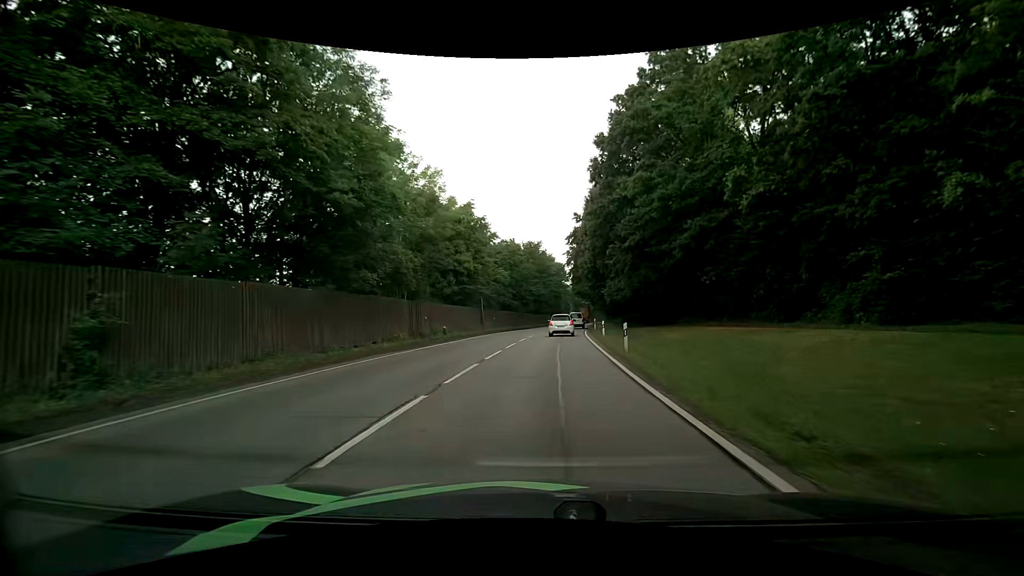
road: primary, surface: asphalt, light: Day
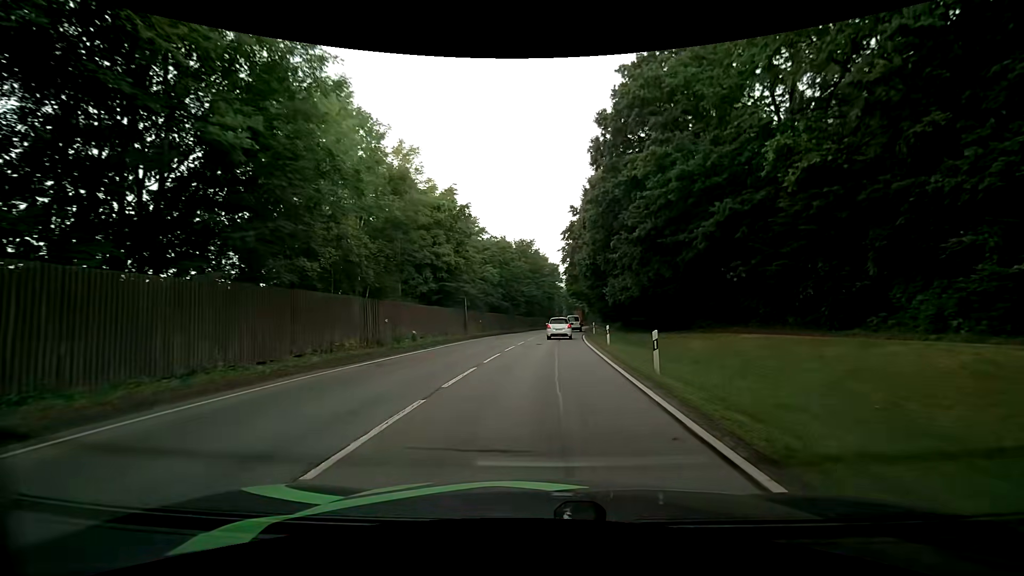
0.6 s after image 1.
(0.0, +5.7) m; +1°
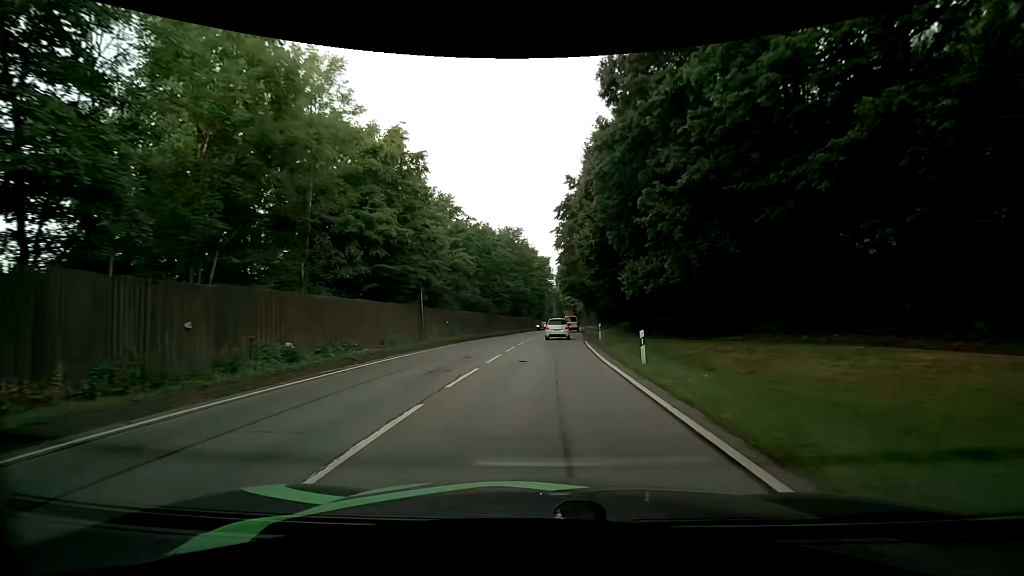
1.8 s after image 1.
(0.0, +11.4) m; +1°
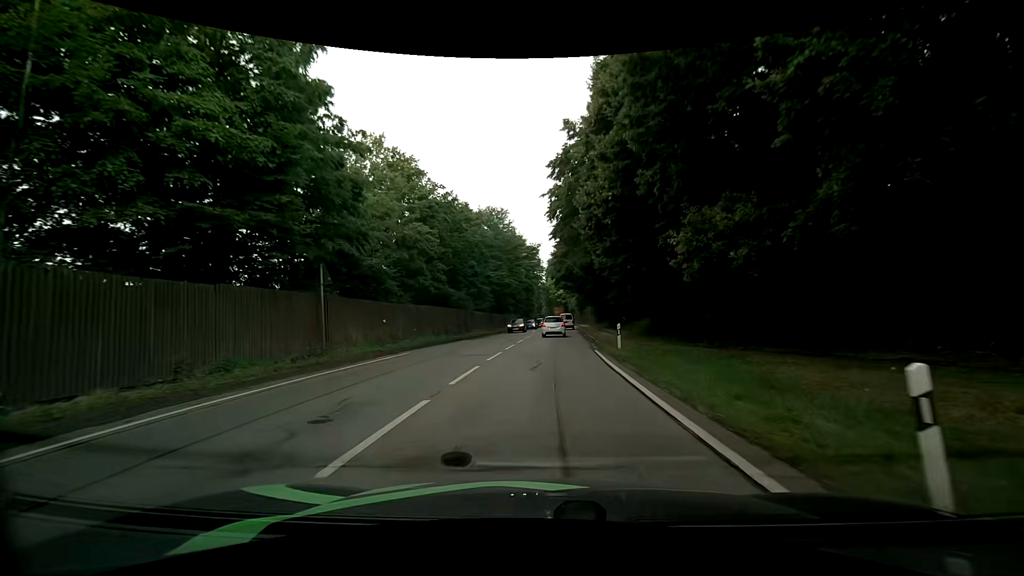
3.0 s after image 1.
(+0.1, +11.5) m; +2°
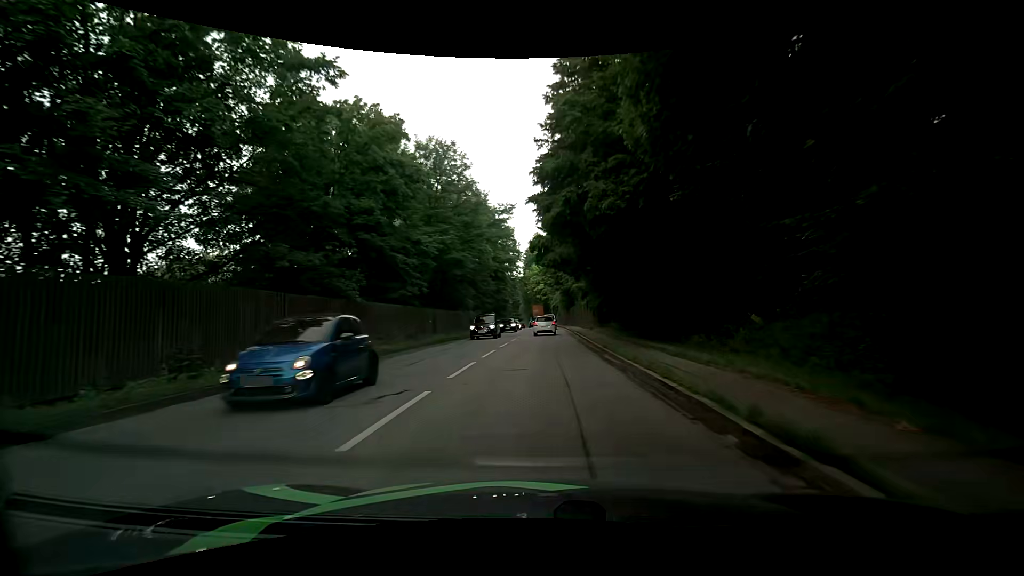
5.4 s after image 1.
(0.0, +23.2) m; +1°
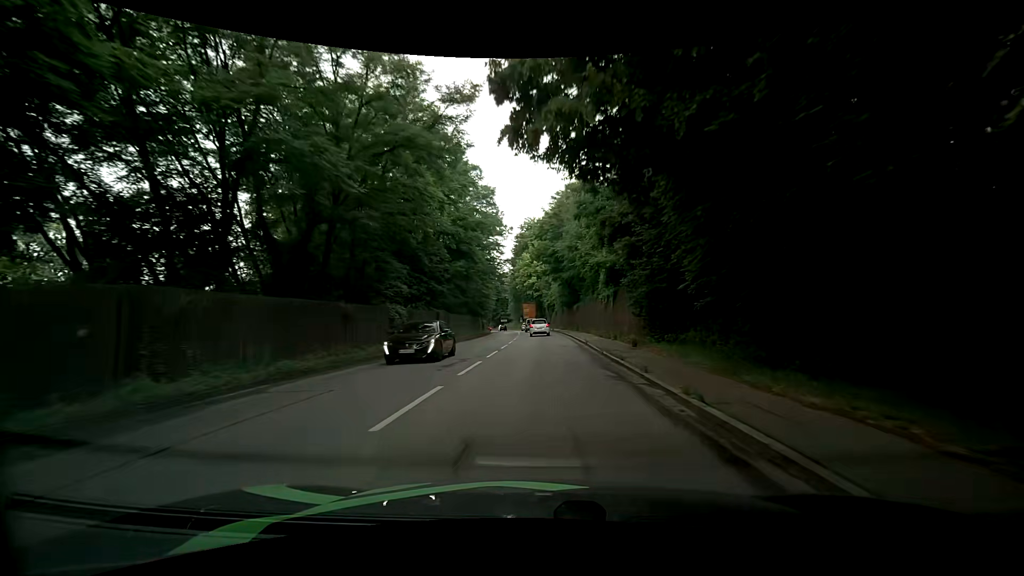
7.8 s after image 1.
(+0.4, +23.1) m; +2°
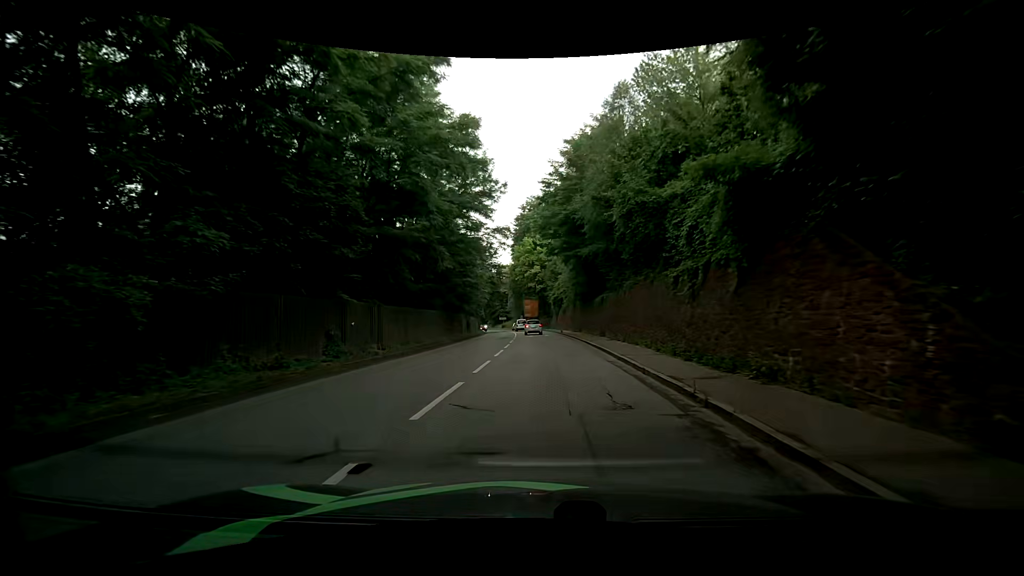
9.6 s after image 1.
(0.0, +17.4) m; -1°
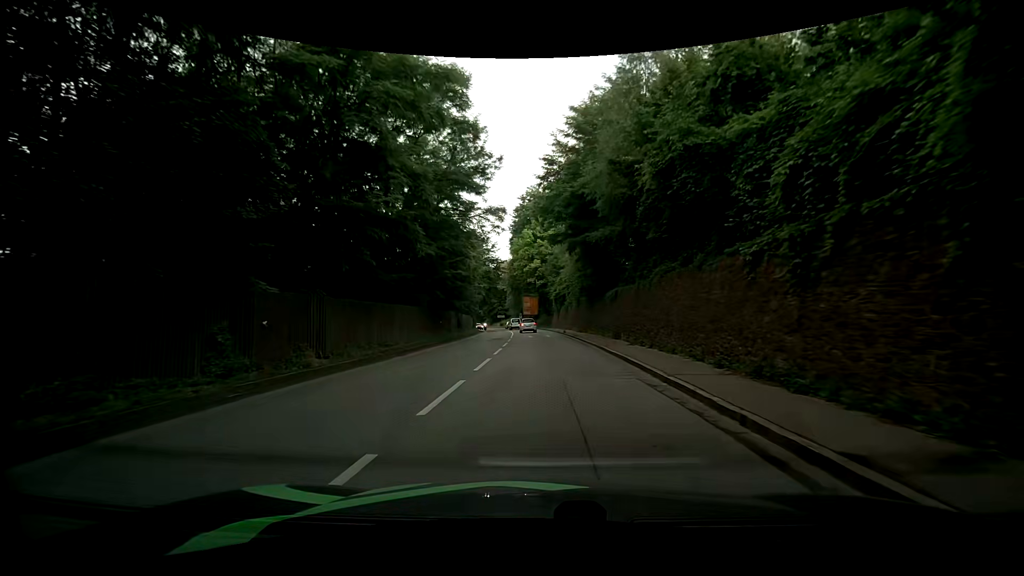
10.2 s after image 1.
(0.0, +5.8) m; +1°
(0, +10) (0, +20) (-1, +30) (-1, +40) (-2, +50) (-2, +60) (-3, +70) (-5, +80) (-6, +90) (-8, +100) m
